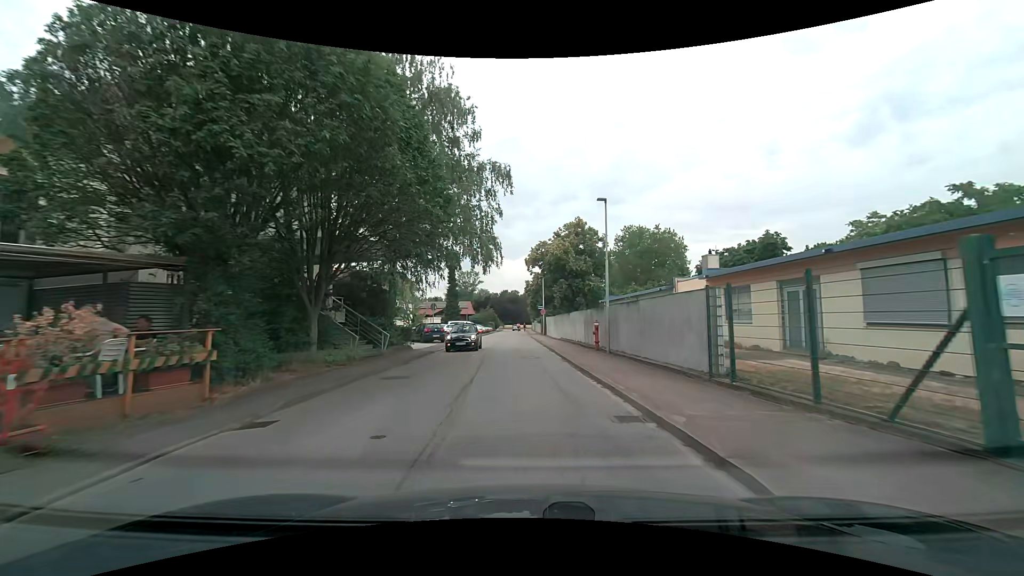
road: unclassified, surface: asphalt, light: Day
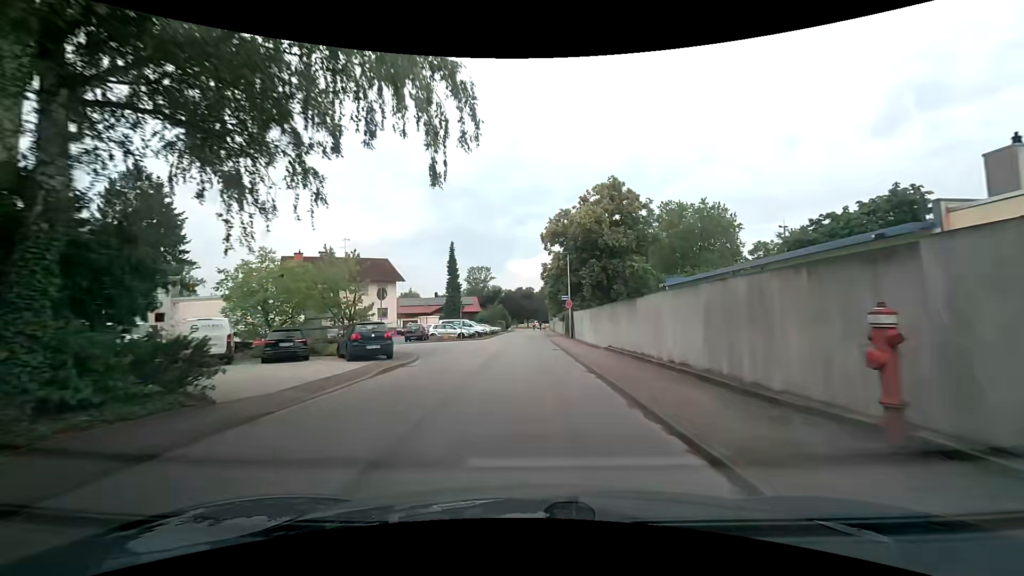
(-0.2, +17.9) m; -2°
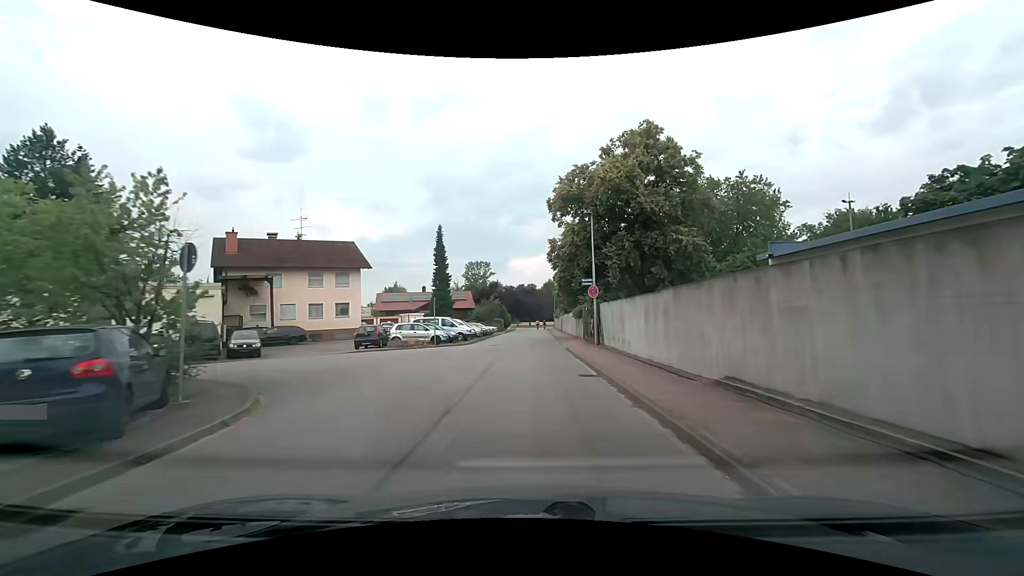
(0.0, +13.3) m; 0°
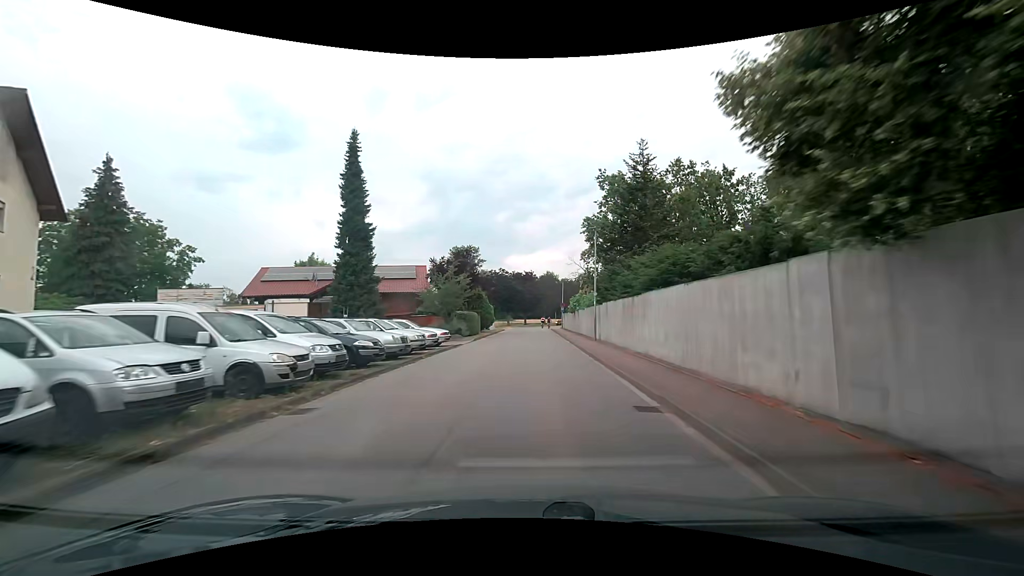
(-0.1, +34.2) m; +1°
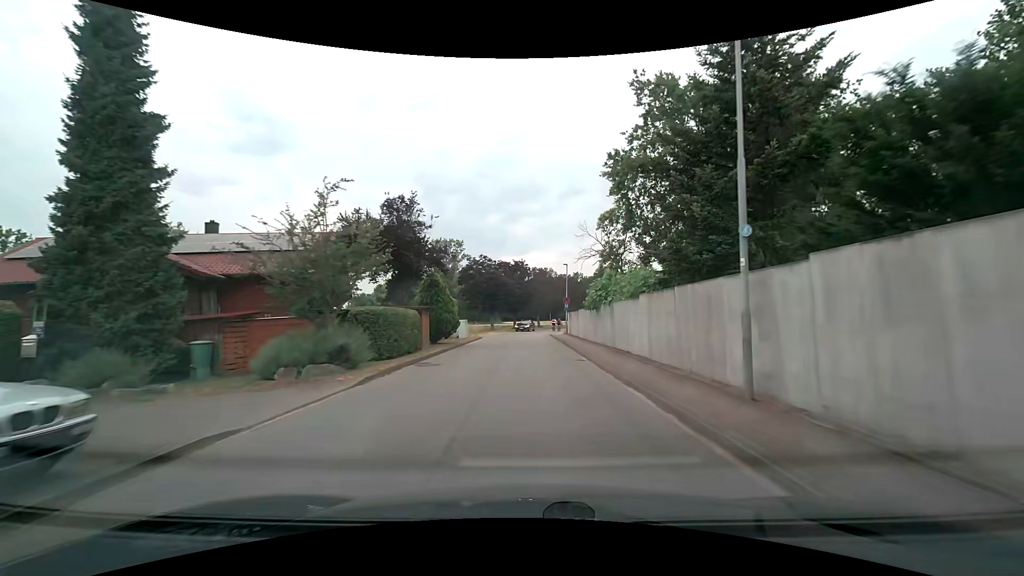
(+0.1, +20.7) m; +1°
(0, +10) (0, +20) (0, +30) (0, +40) (0, +50) (+1, +60) (+3, +70) (+7, +79) (+11, +88) (+16, +97) m
